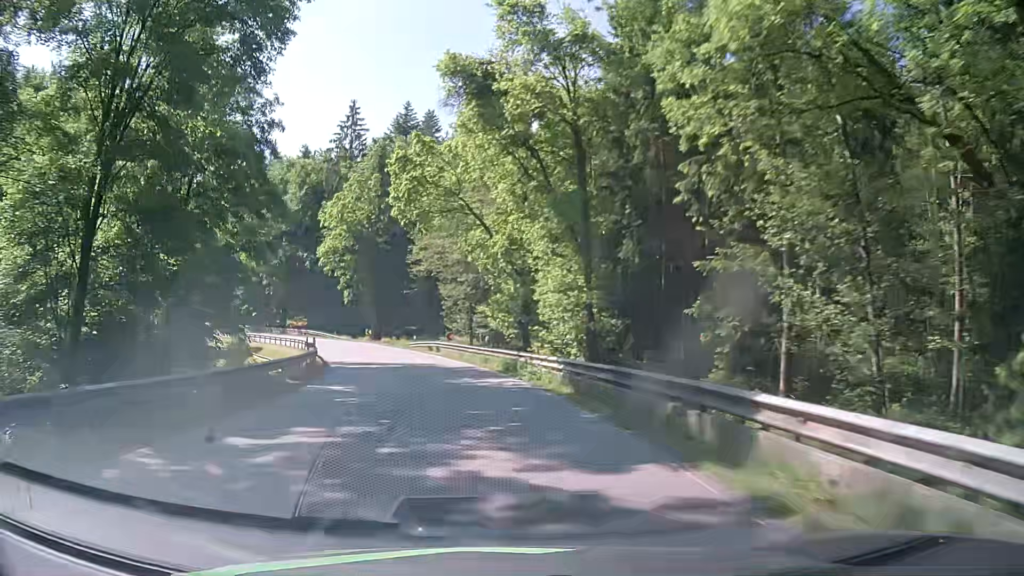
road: secondary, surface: asphalt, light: Day
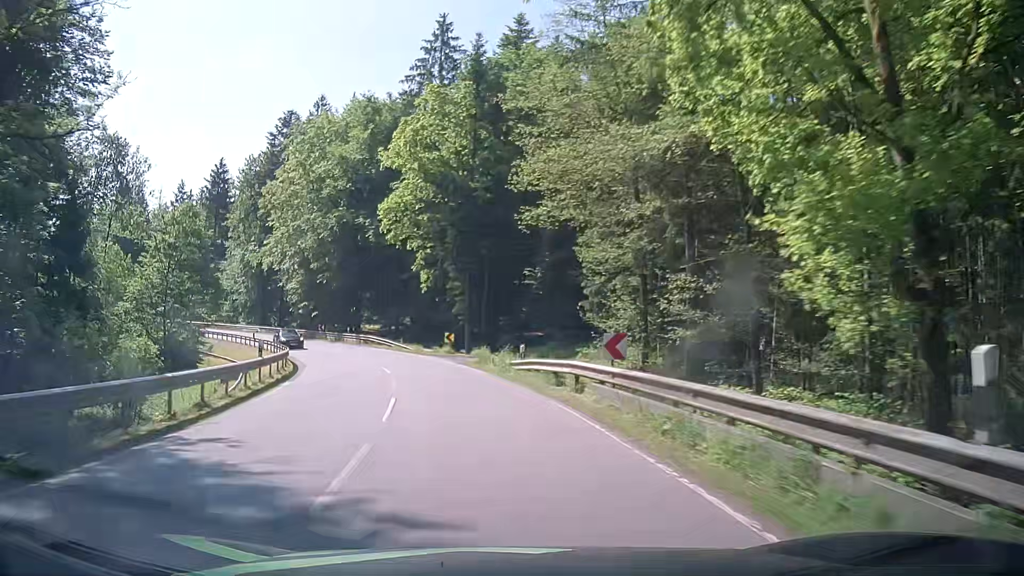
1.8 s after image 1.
(-2.6, +28.7) m; -10°
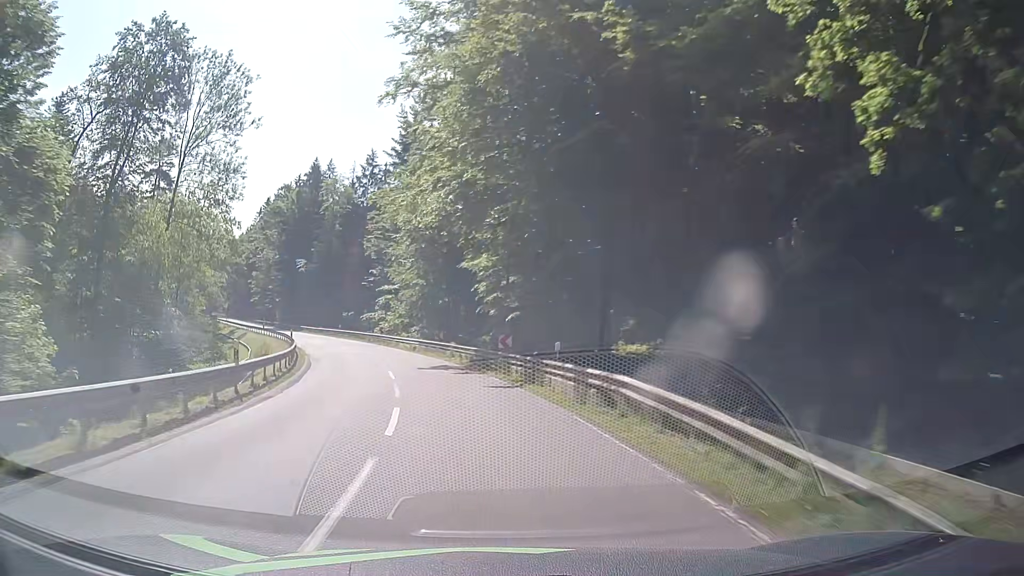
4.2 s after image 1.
(-7.7, +37.0) m; -24°
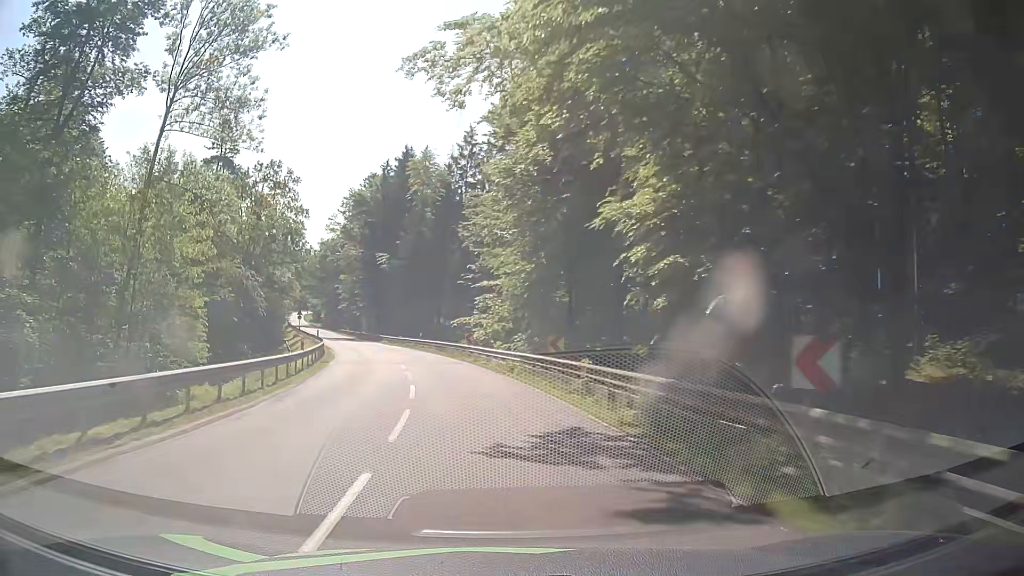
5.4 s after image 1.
(-1.7, +18.9) m; -10°
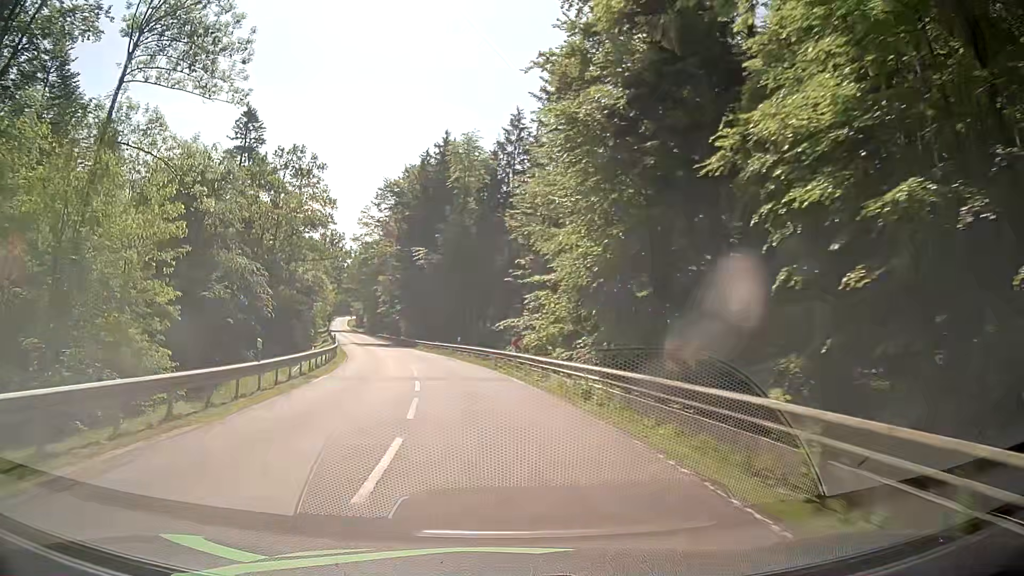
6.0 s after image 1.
(-0.3, +9.5) m; -4°
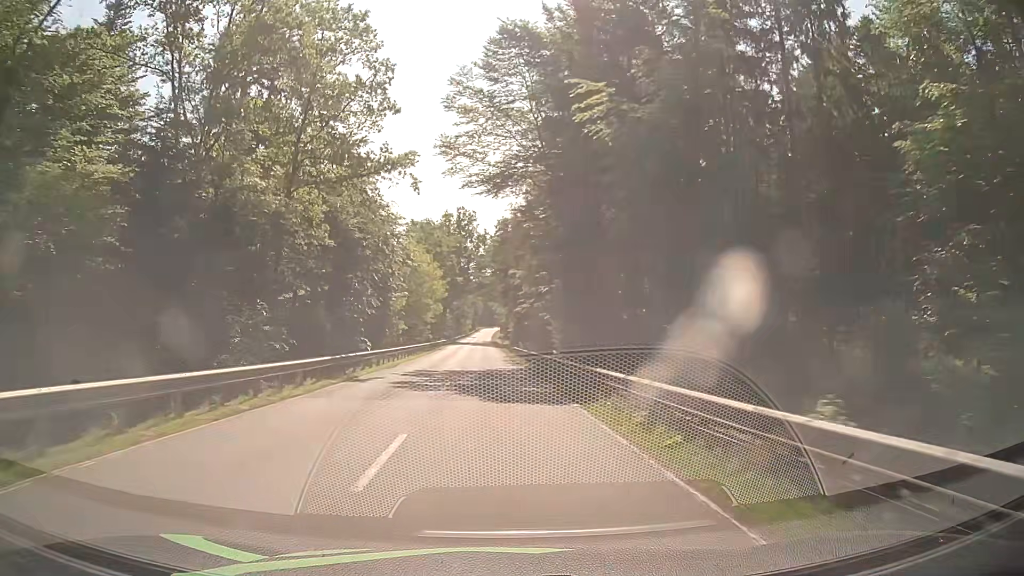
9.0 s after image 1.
(-6.2, +47.0) m; -13°
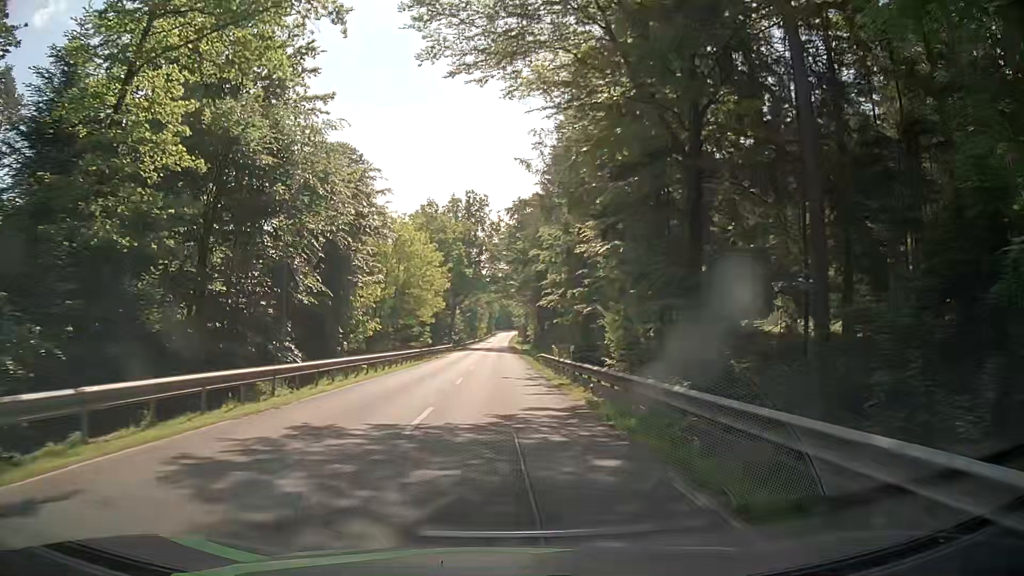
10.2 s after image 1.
(-0.2, +19.1) m; -2°
(0, +10) (0, +20) (0, +30) (0, +40) (0, +50) (0, +60) (0, +70) (0, +80) (0, +90) (0, +100) m
